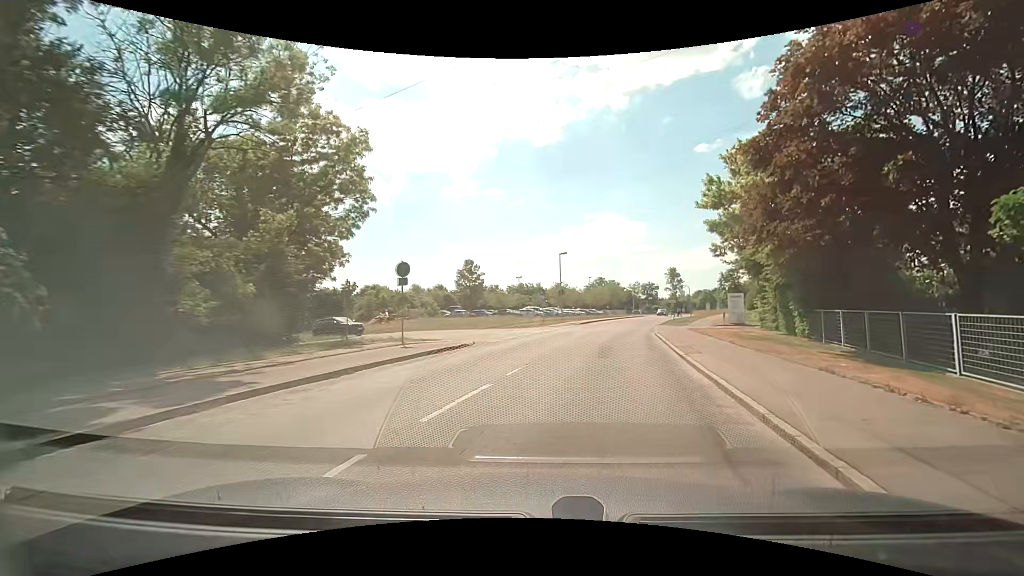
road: tertiary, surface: asphalt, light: Day
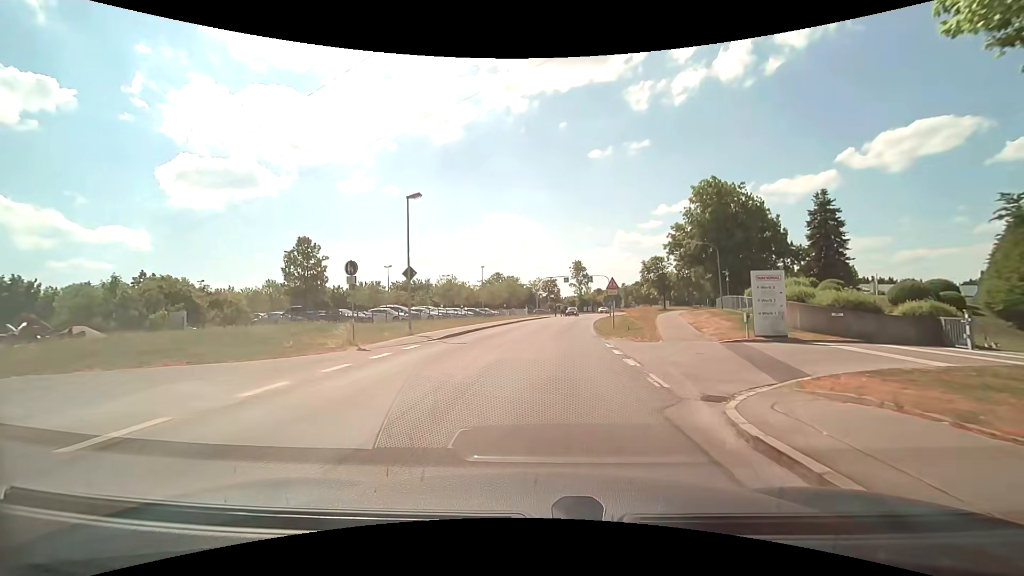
(+3.5, +25.5) m; +12°
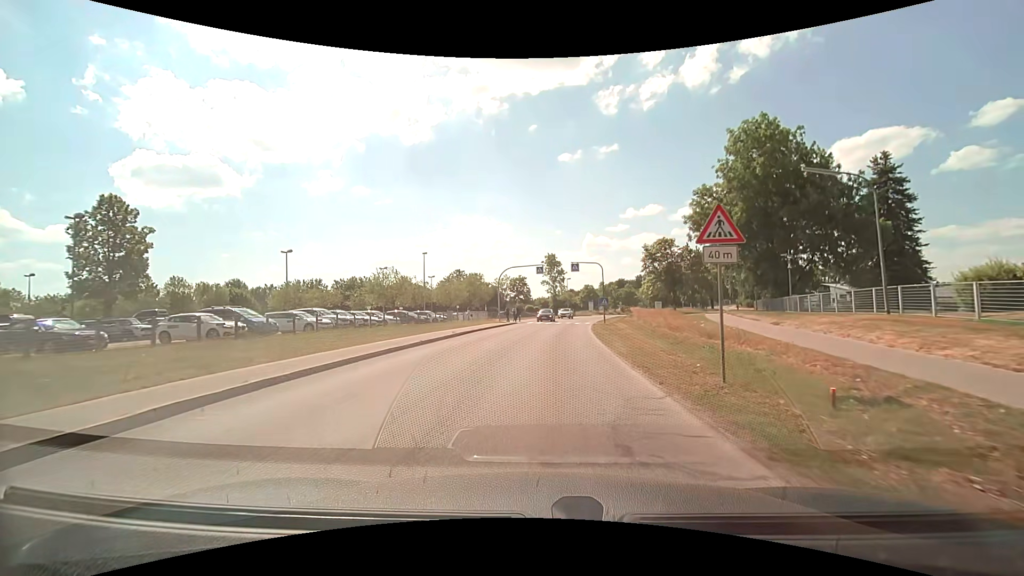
(+0.7, +22.6) m; +4°
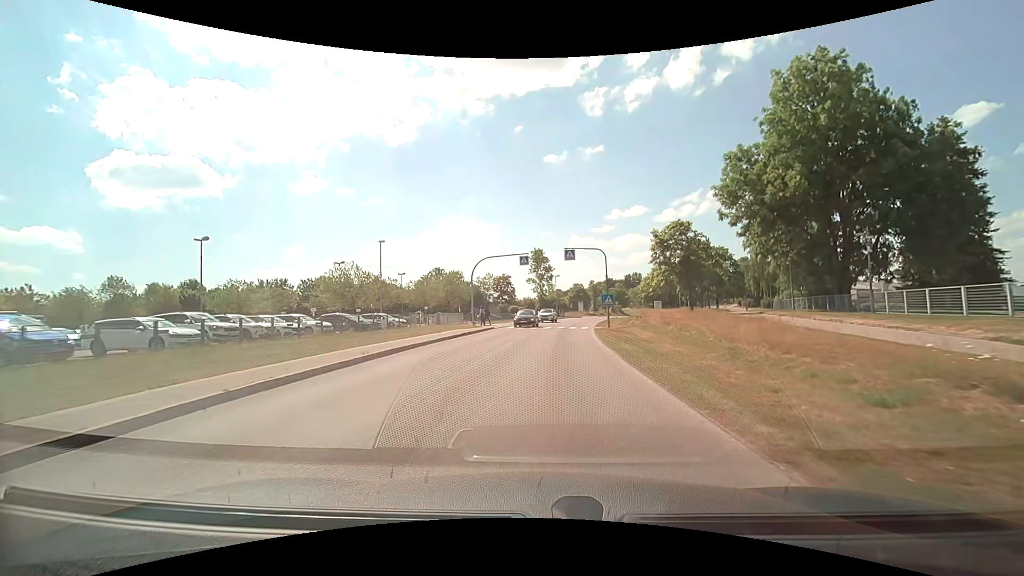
(+0.1, +11.4) m; +1°
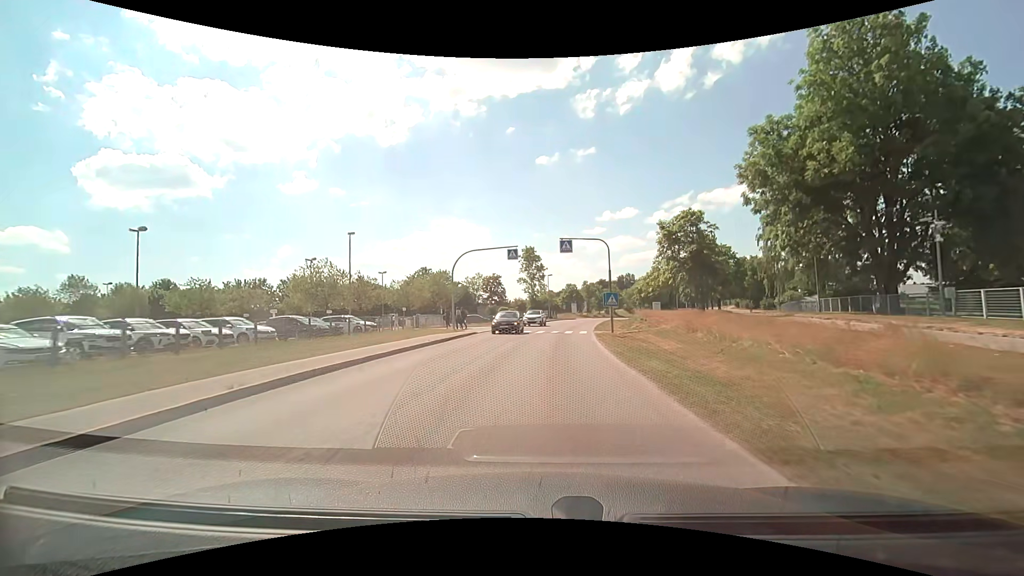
(0.0, +5.7) m; +1°
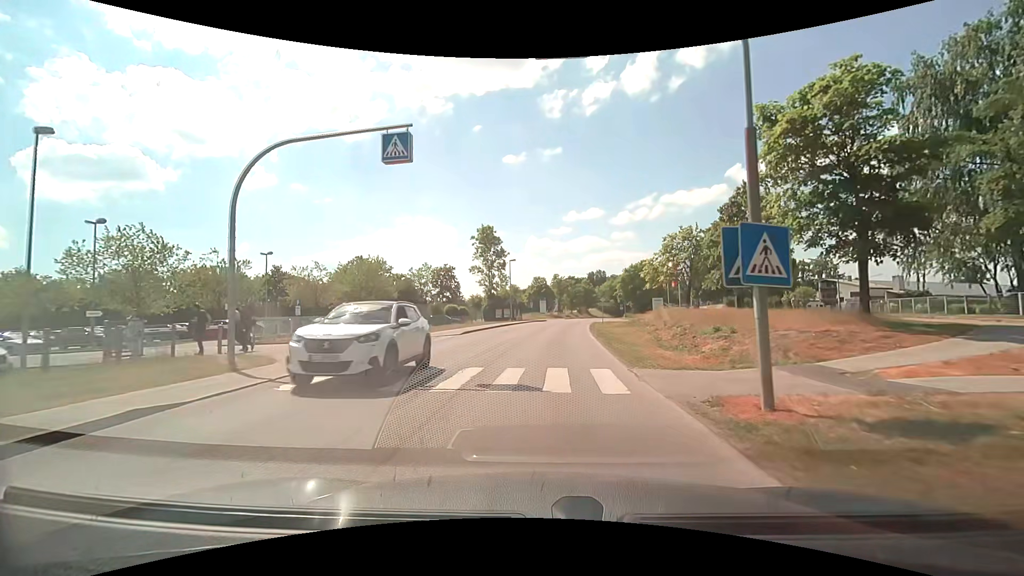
(+0.8, +23.8) m; +4°
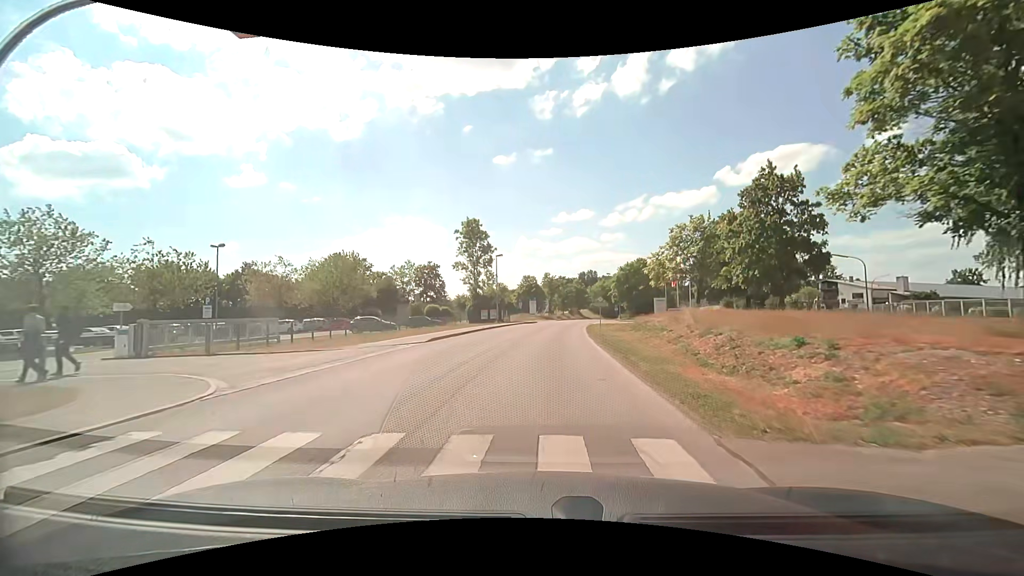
(+0.1, +6.2) m; +1°
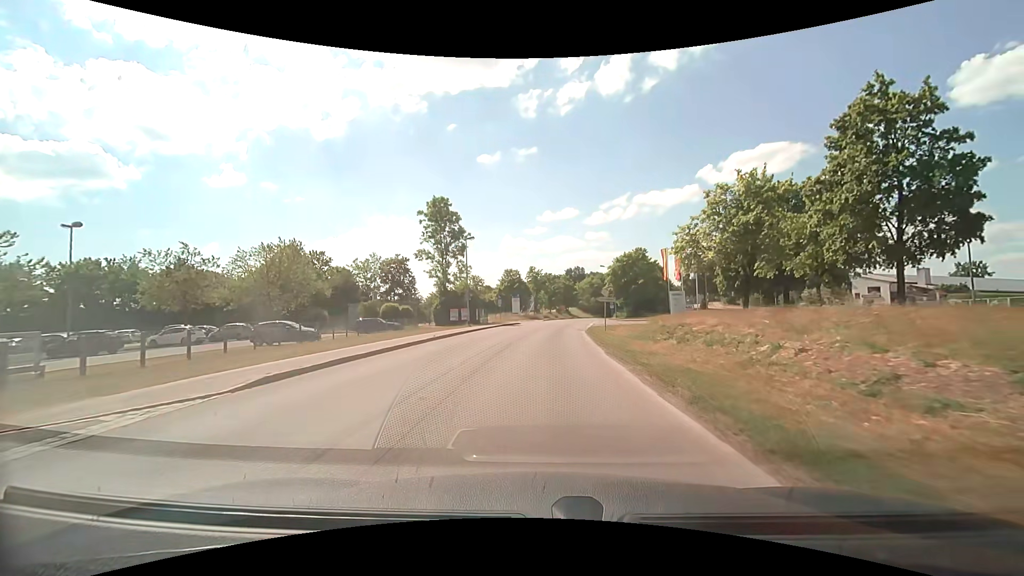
(+0.2, +12.7) m; +2°
(0, +10) (0, +20) (+1, +30) (+1, +40) (+2, +50) (+4, +60) (+5, +70) (+6, +80) (+8, +89) (+10, +99) m
